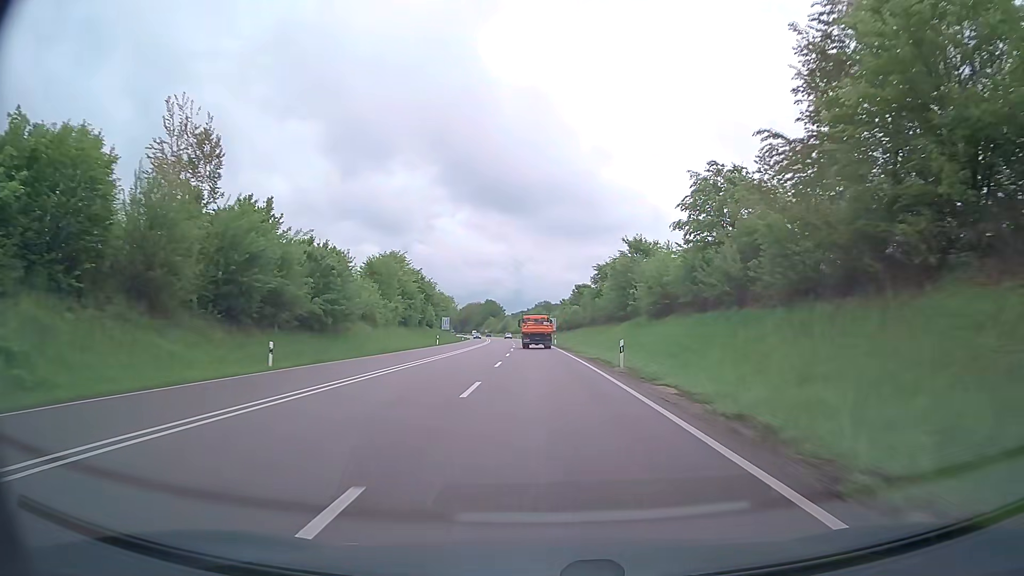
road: primary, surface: asphalt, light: Day
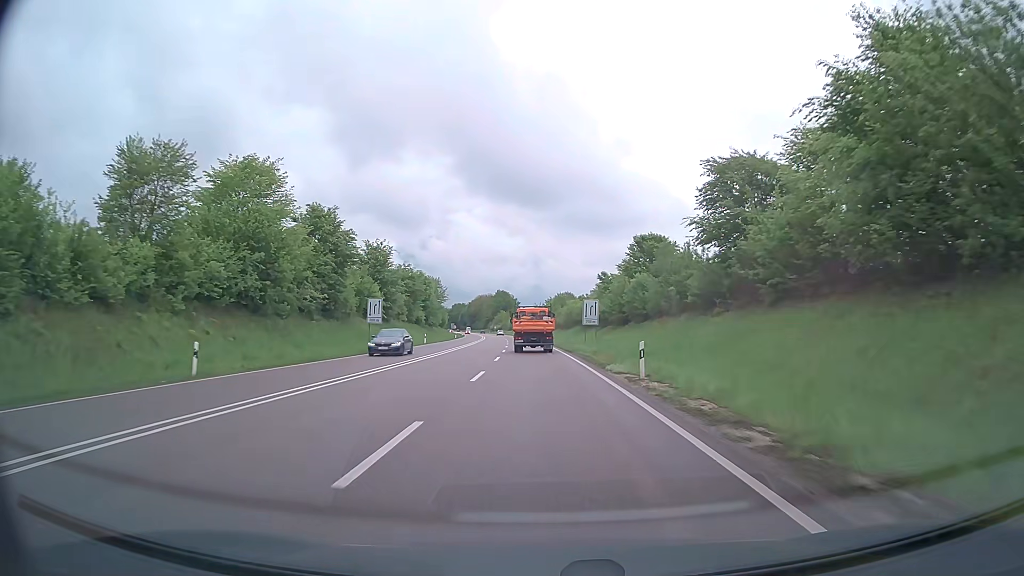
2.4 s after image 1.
(-0.8, +55.7) m; -2°
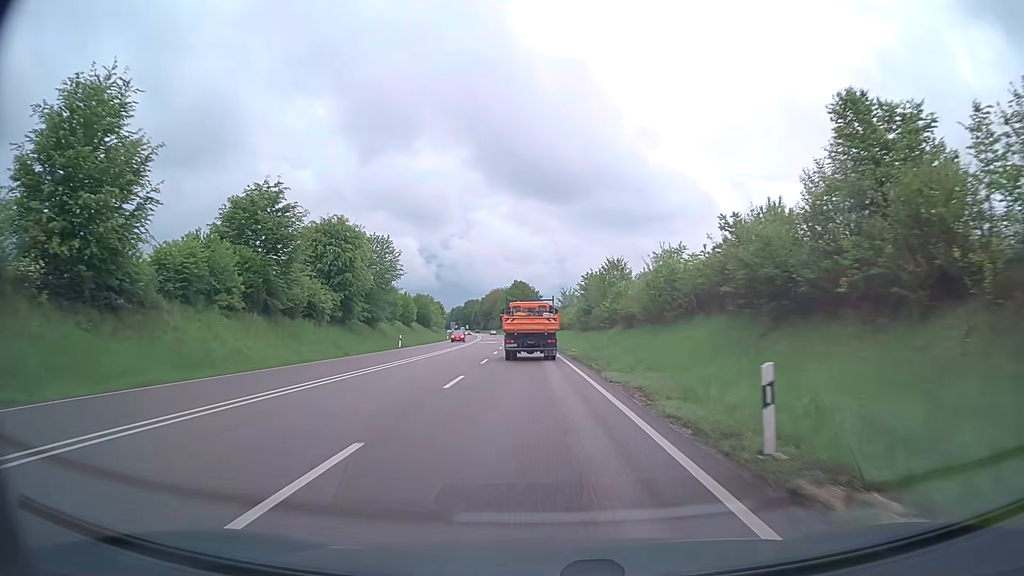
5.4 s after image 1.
(-1.1, +61.6) m; -2°
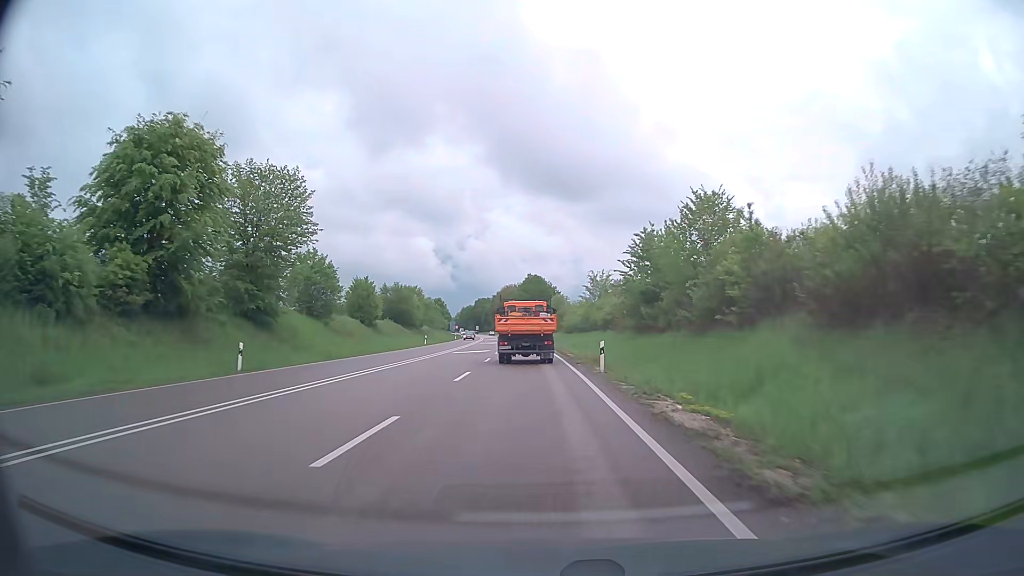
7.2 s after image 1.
(-0.4, +33.2) m; -1°
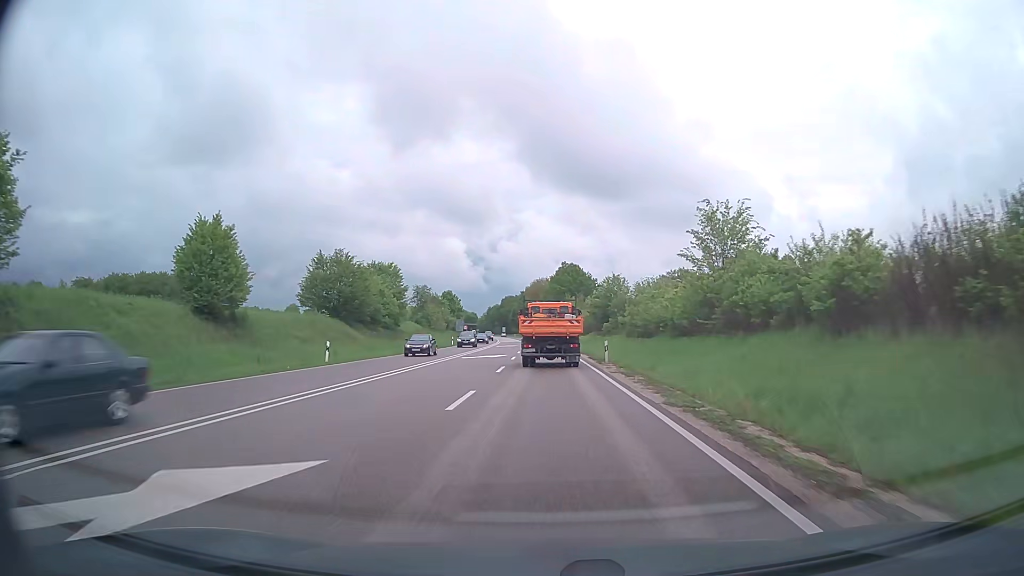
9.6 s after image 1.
(-1.1, +42.7) m; -3°
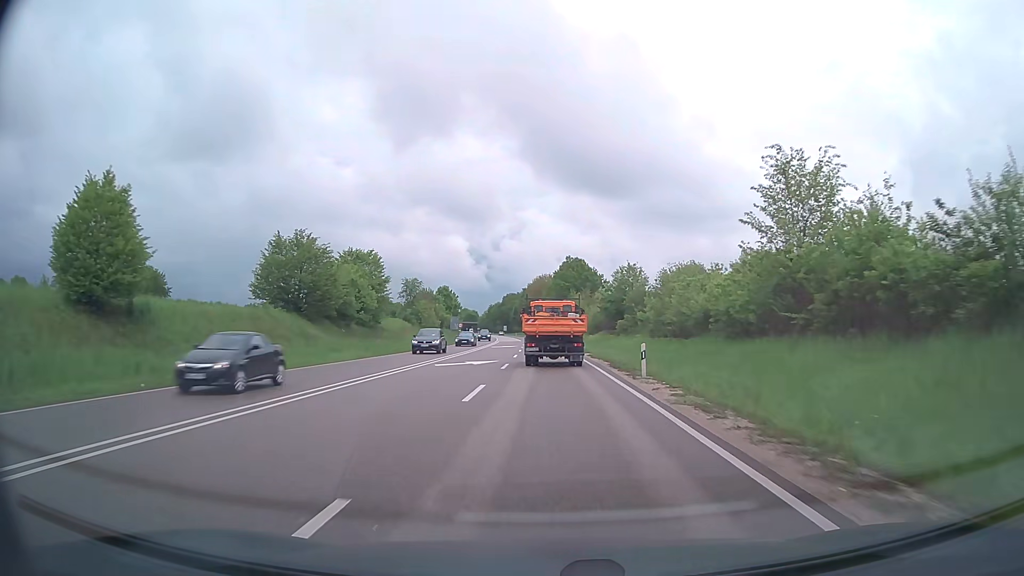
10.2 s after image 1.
(0.0, +10.7) m; 0°
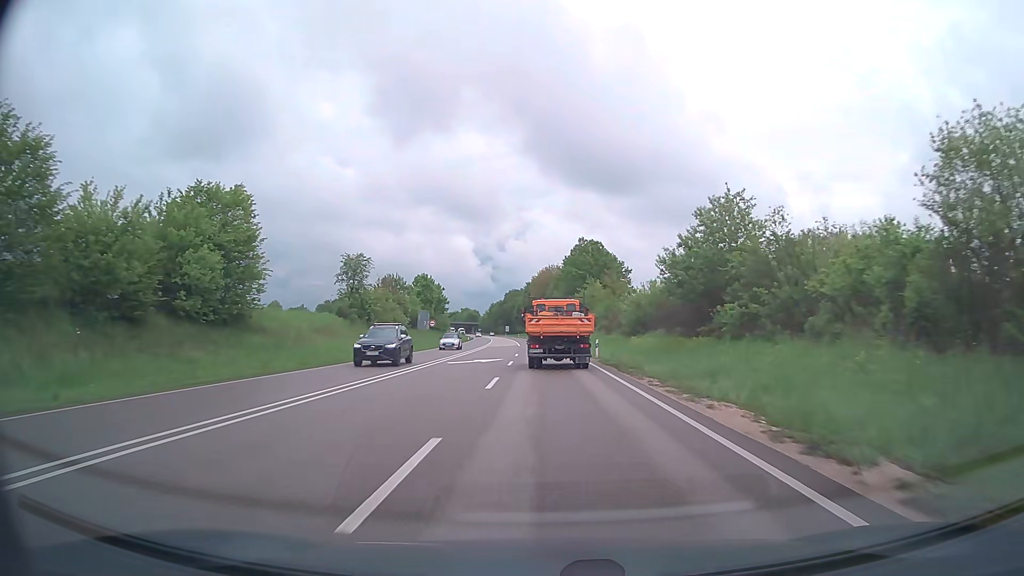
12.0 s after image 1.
(-0.2, +32.8) m; -1°
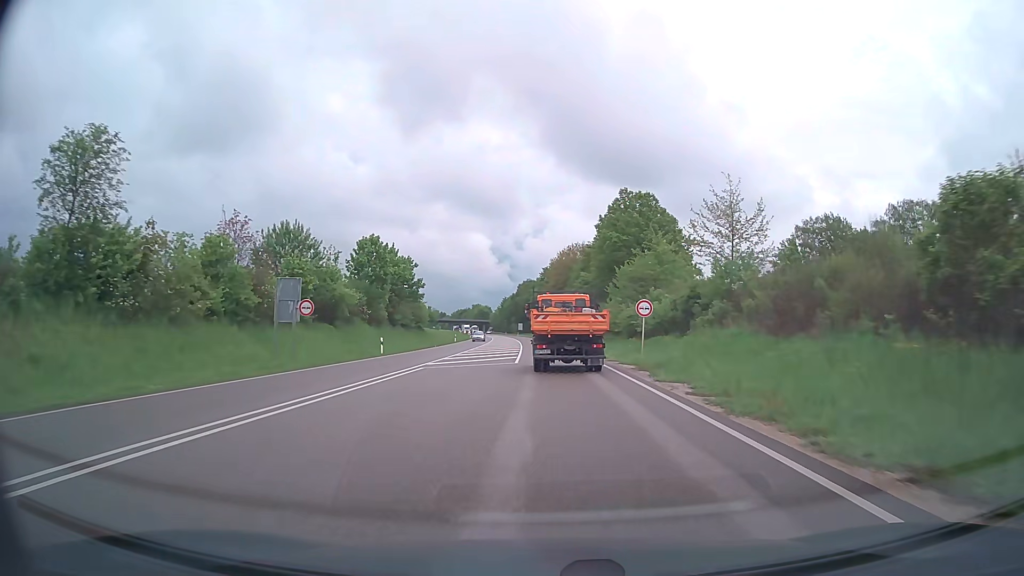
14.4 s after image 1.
(-0.6, +44.6) m; -2°
(0, +10) (0, +20) (0, +30) (0, +40) (0, +50) (-1, +60) (-1, +70) (-1, +80) (-2, +90) (-2, +100) m
